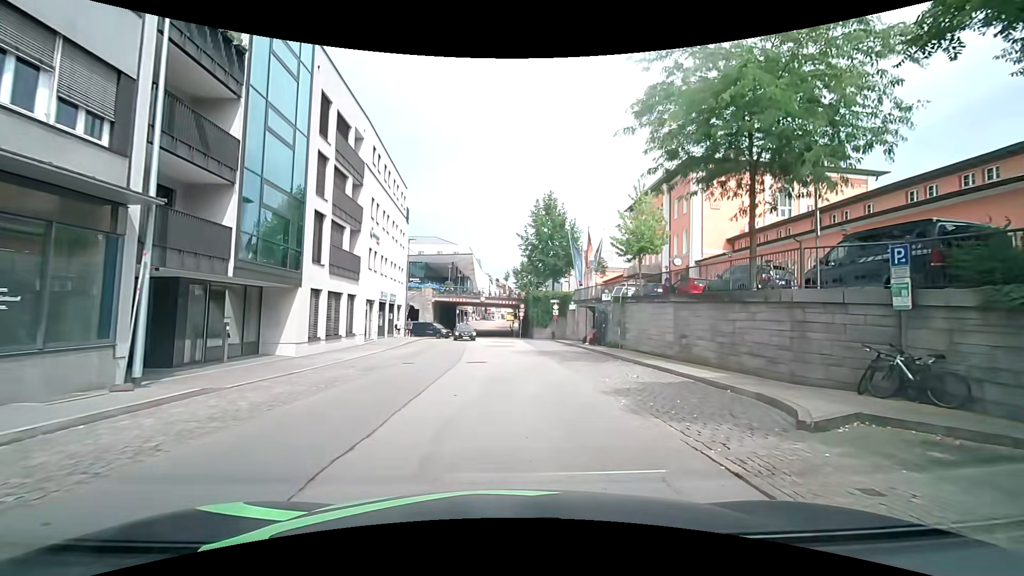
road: residential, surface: asphalt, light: Day
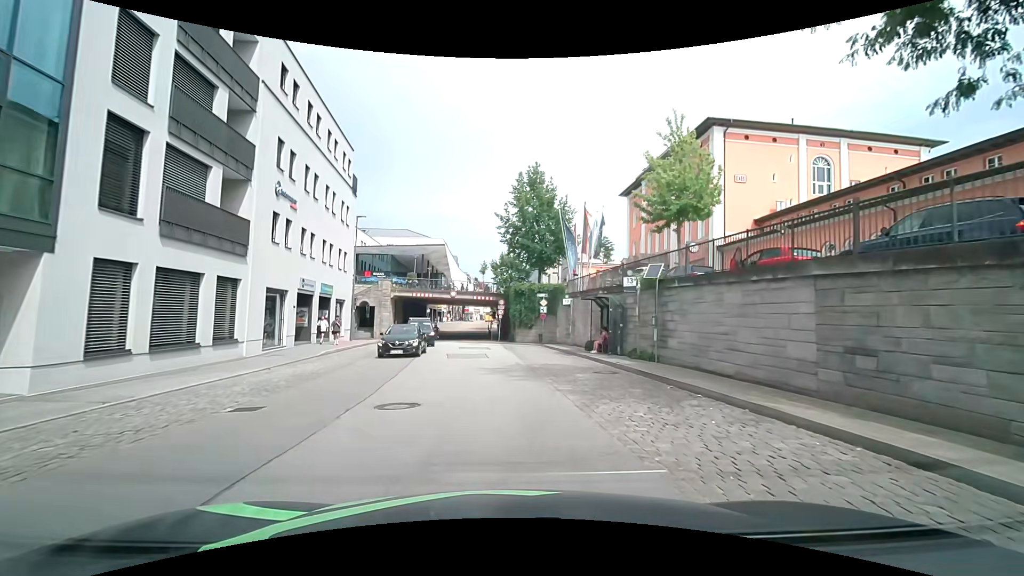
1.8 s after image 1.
(+0.4, +10.9) m; +3°
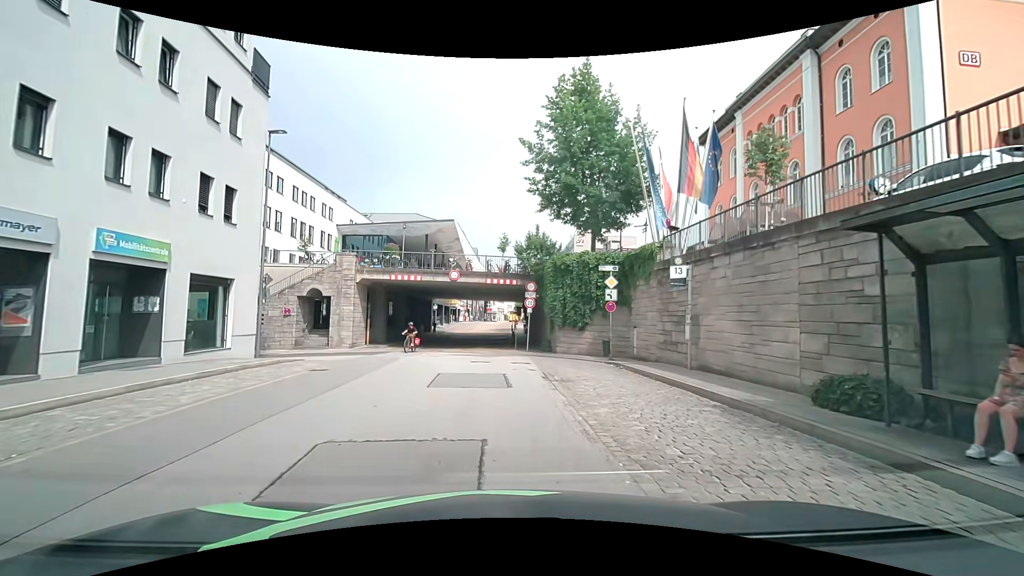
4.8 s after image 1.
(-0.3, +18.5) m; -3°
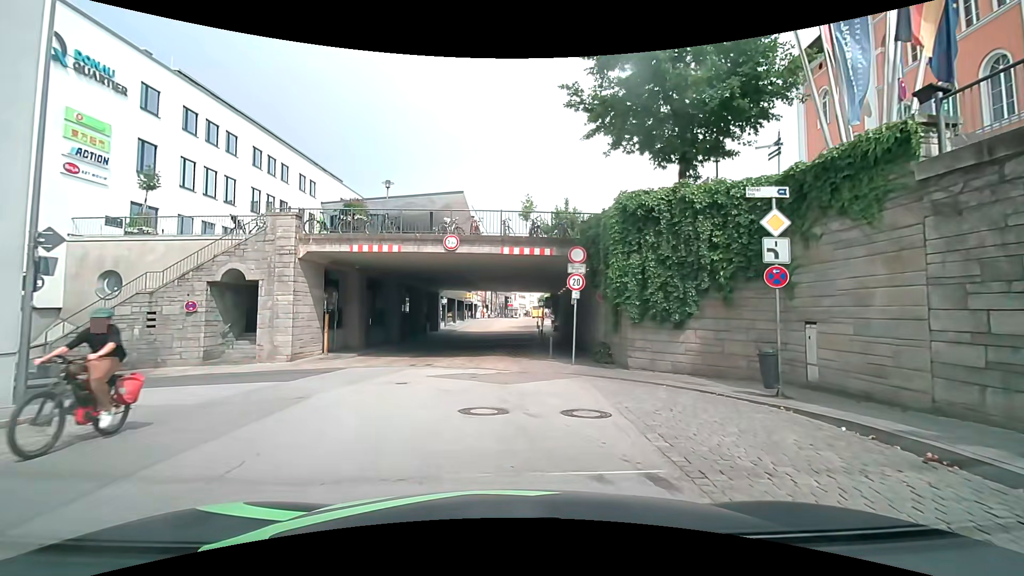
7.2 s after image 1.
(-0.2, +11.6) m; -2°
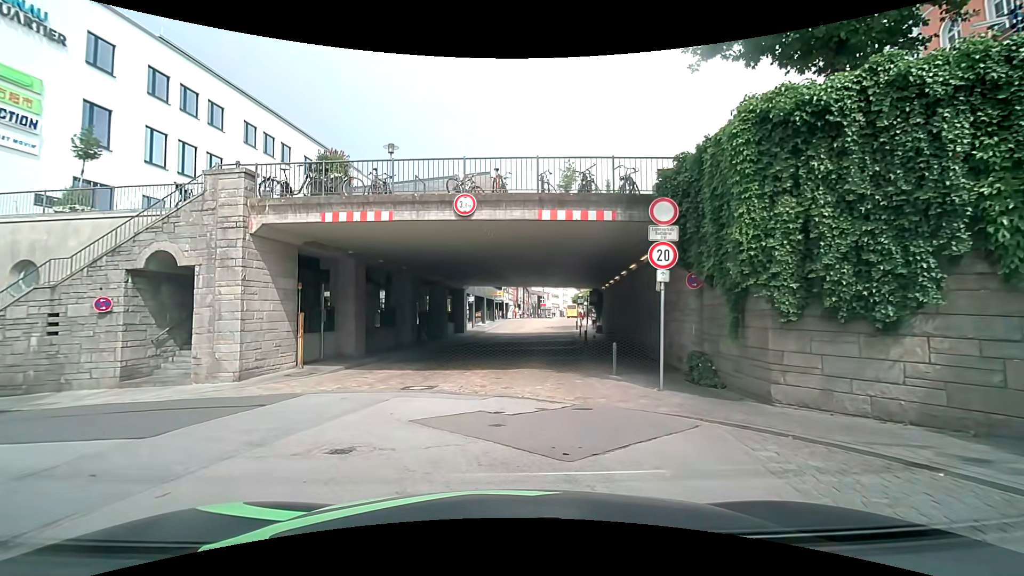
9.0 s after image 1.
(-0.1, +6.3) m; -2°
